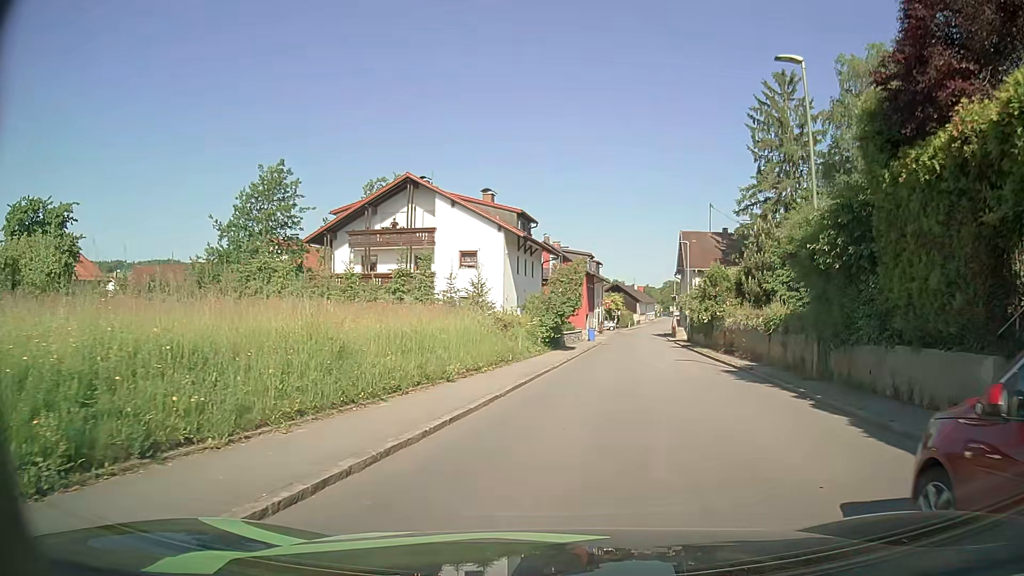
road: secondary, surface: asphalt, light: Day
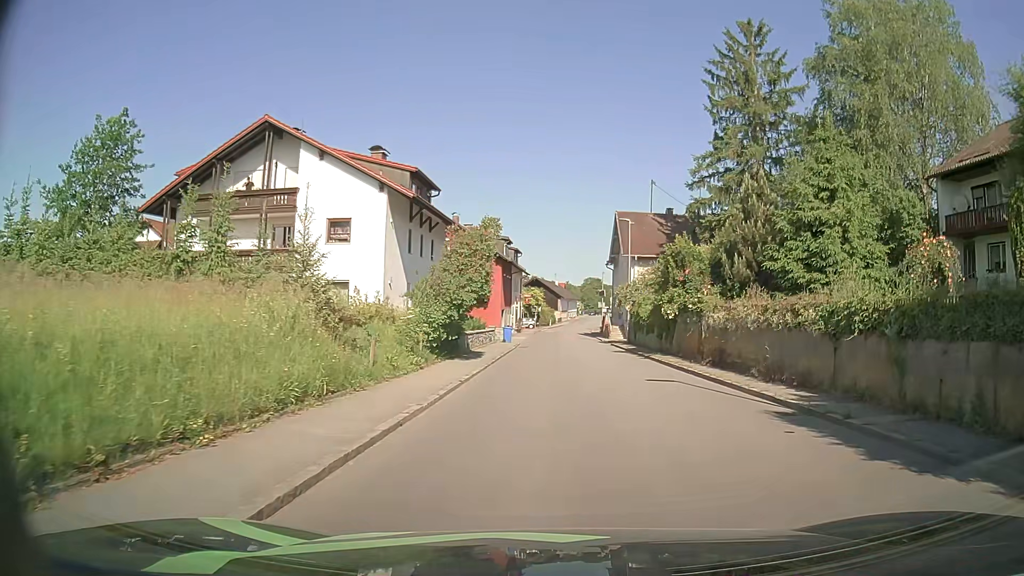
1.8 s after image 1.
(+0.7, +11.7) m; +7°
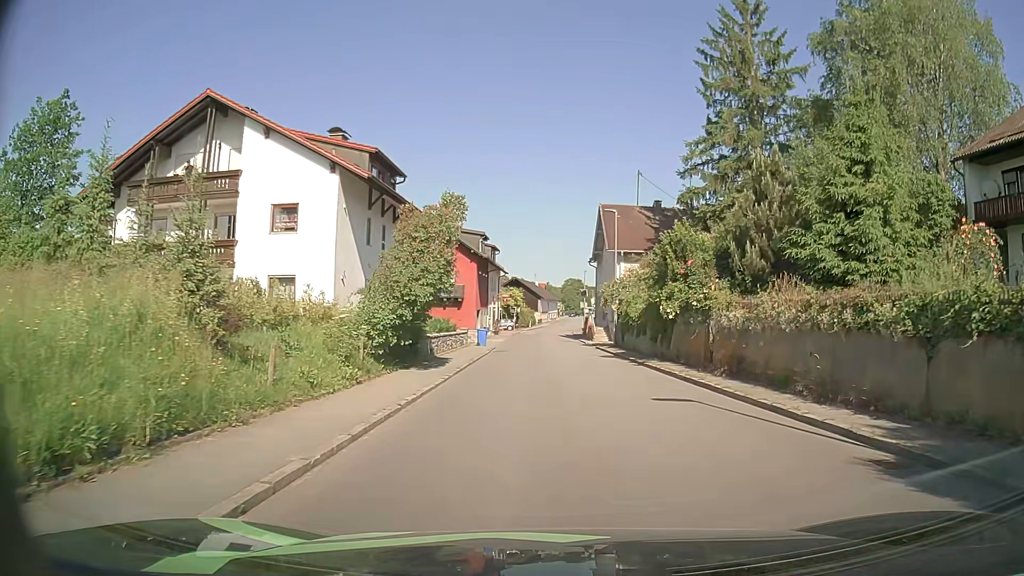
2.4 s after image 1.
(+0.1, +4.3) m; +2°
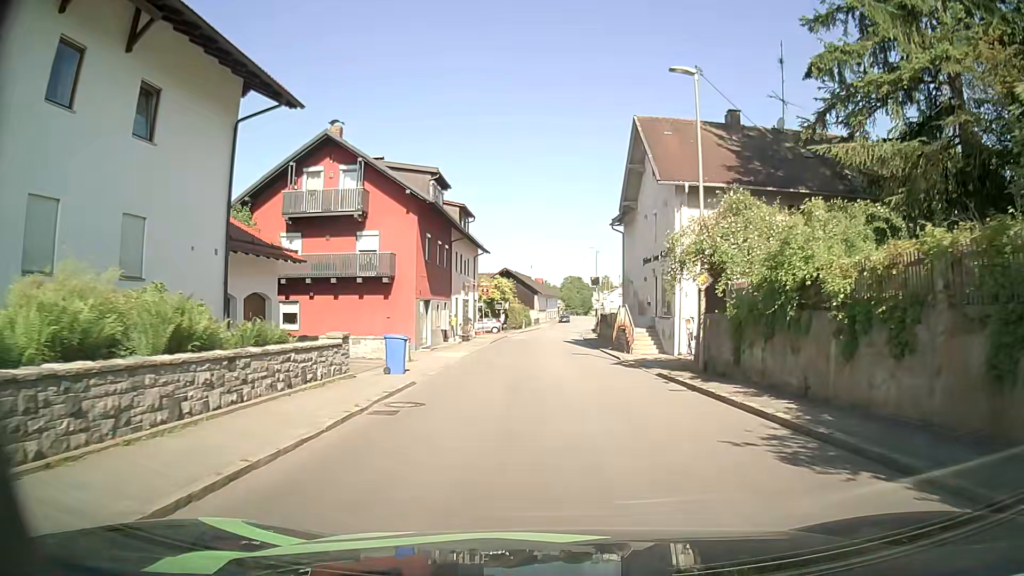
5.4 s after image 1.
(+0.1, +24.1) m; 0°
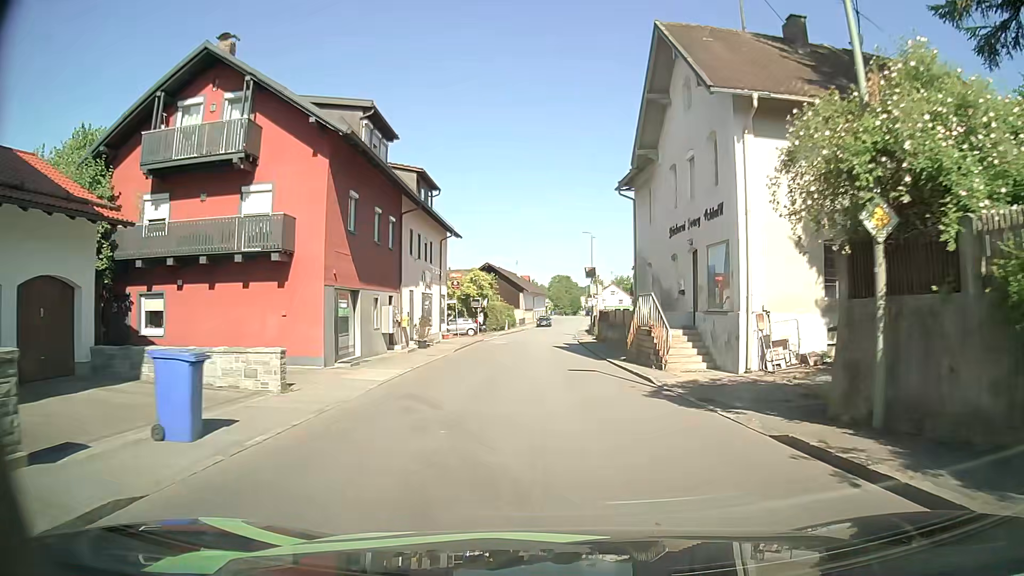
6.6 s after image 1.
(+0.1, +10.8) m; +1°
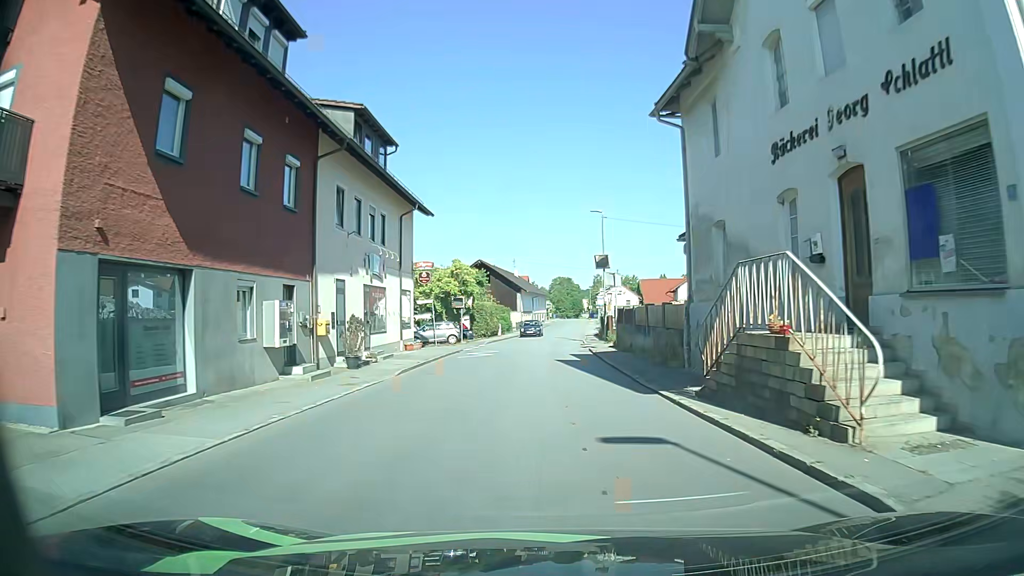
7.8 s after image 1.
(0.0, +11.4) m; 0°
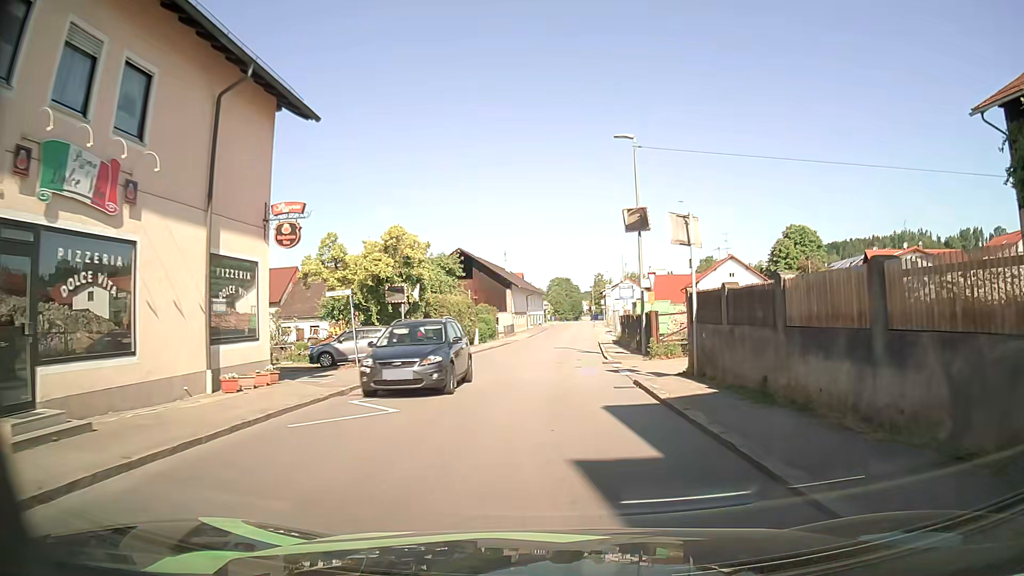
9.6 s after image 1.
(-0.2, +17.9) m; 0°
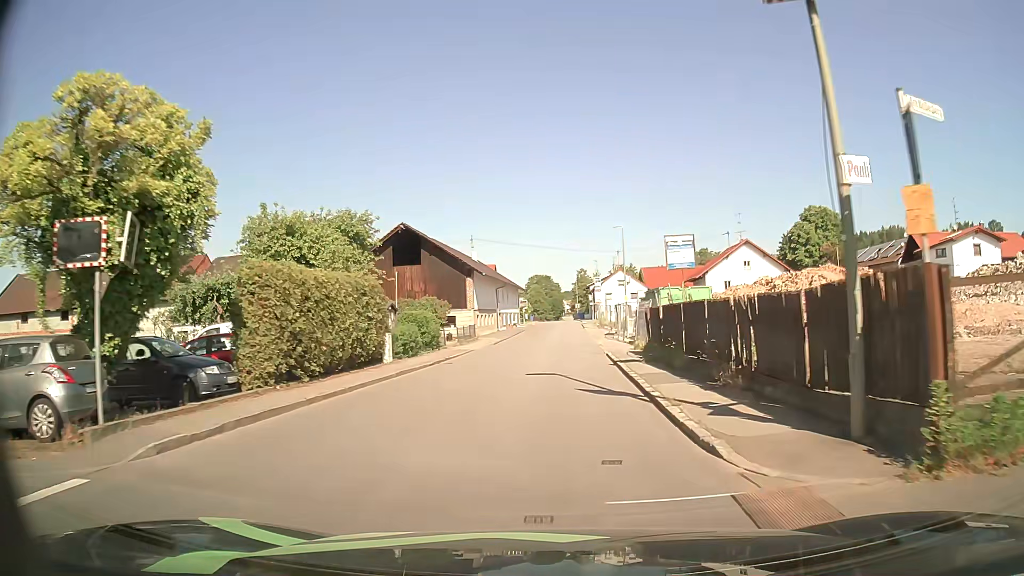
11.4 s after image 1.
(+0.3, +18.8) m; +1°
